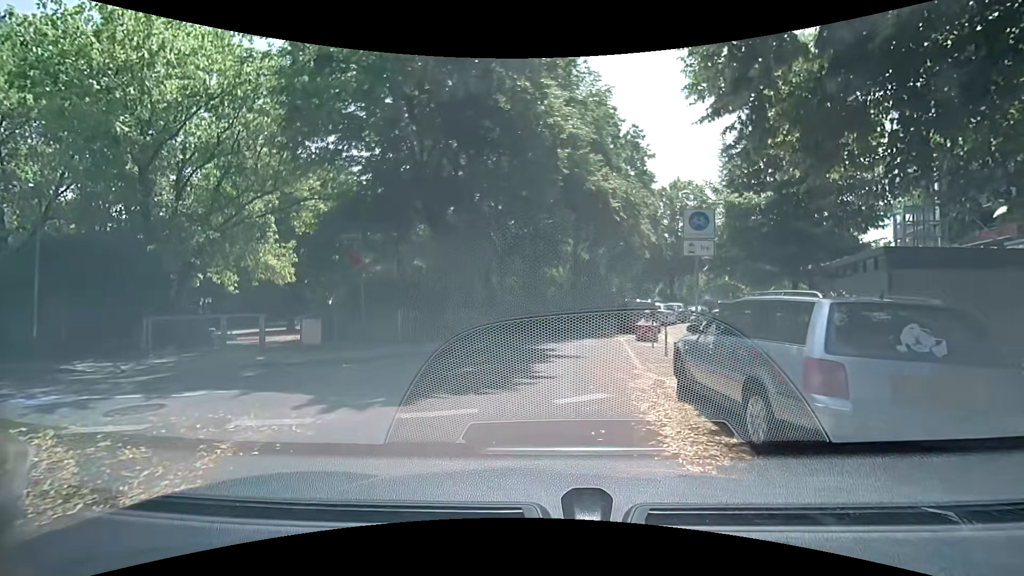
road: residential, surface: asphalt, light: Day
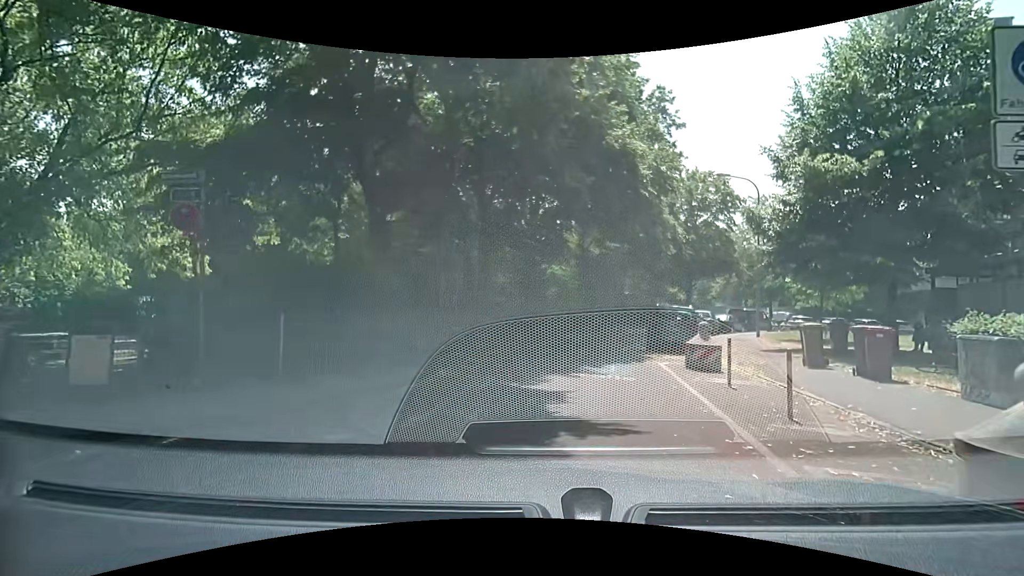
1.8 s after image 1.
(+0.1, +6.7) m; 0°
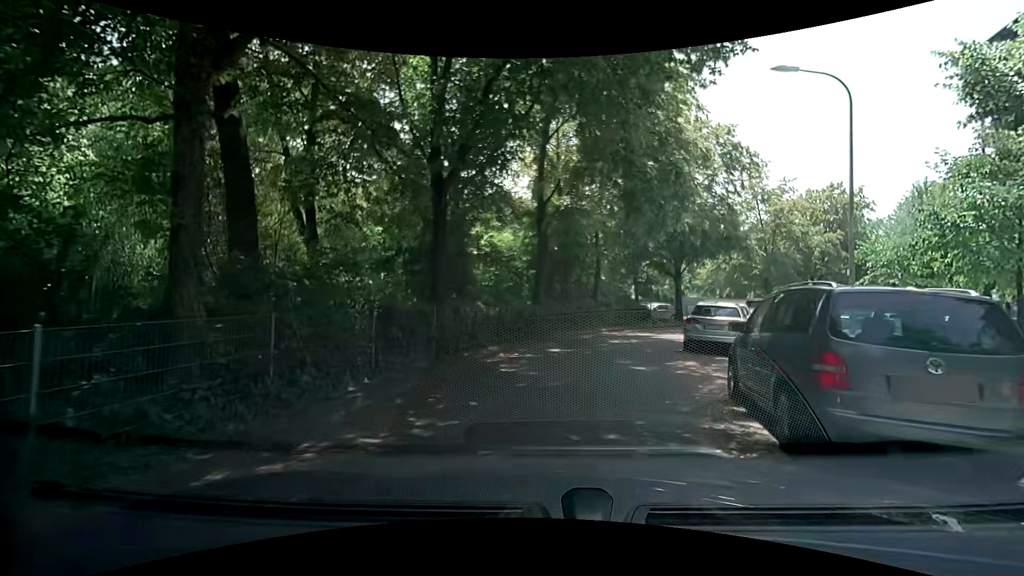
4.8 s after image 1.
(+1.1, +12.9) m; +9°
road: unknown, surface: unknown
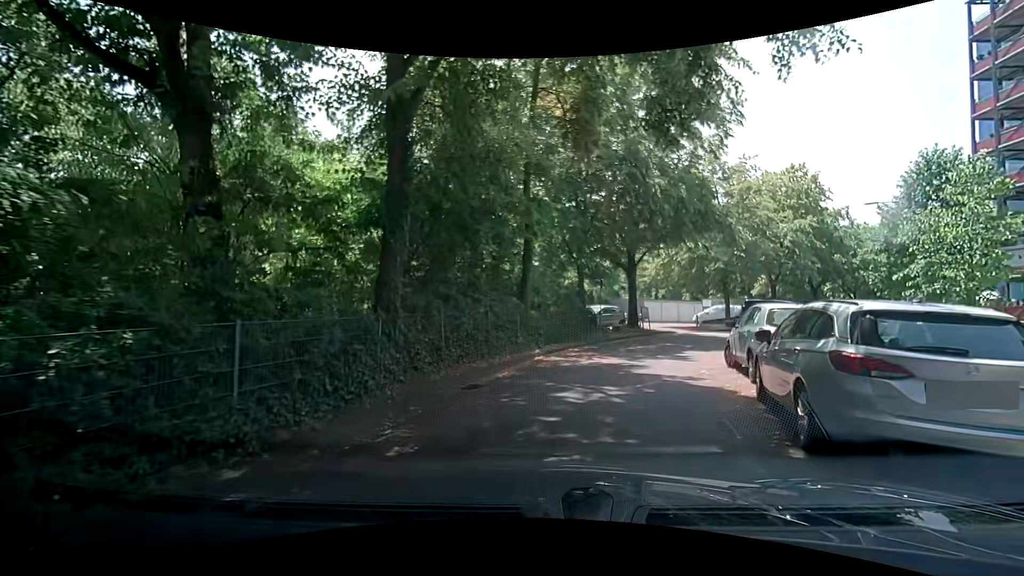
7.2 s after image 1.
(+0.2, +10.7) m; +6°
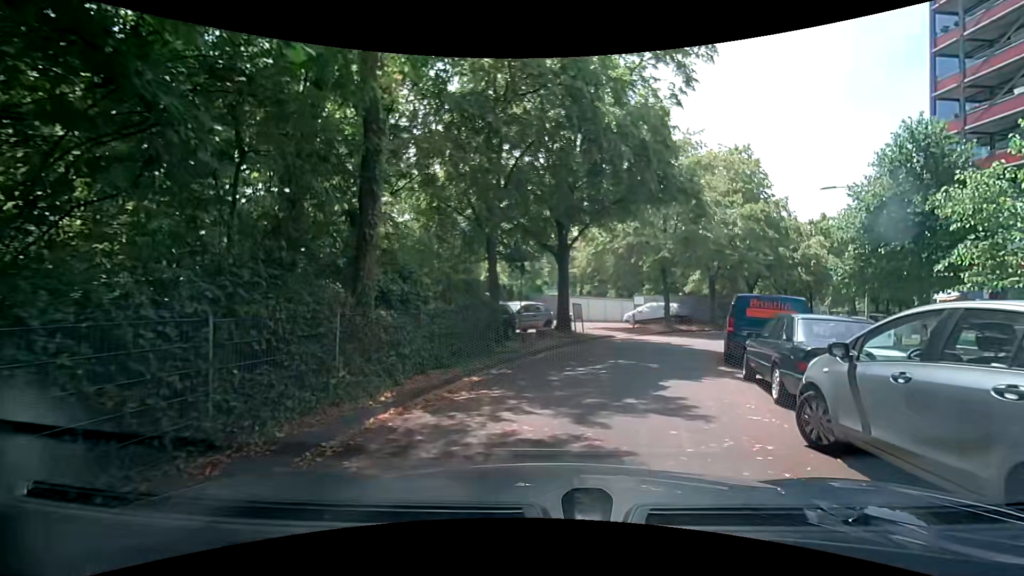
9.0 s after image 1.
(+0.5, +7.4) m; +10°
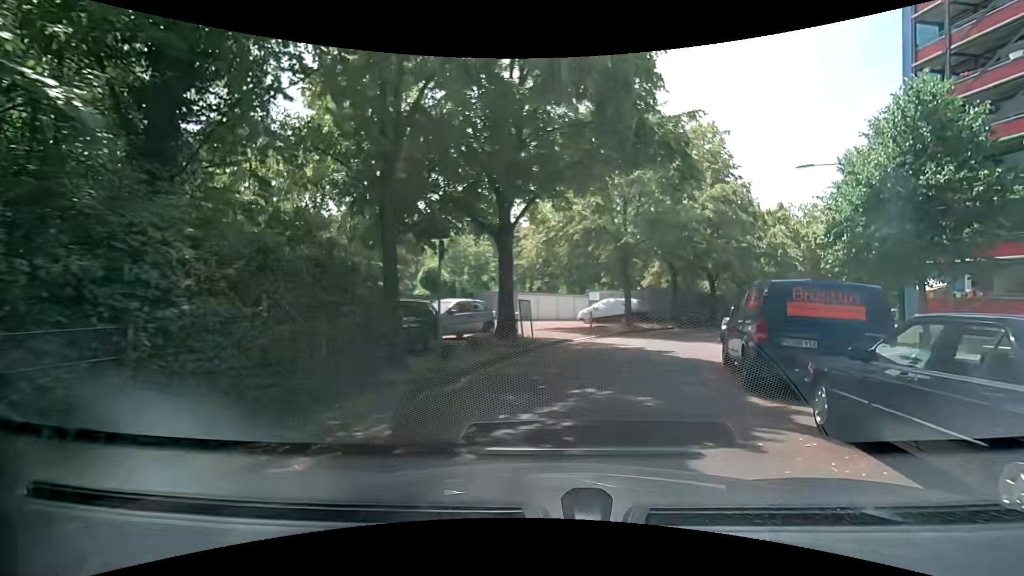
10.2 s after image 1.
(+0.3, +4.9) m; +4°
